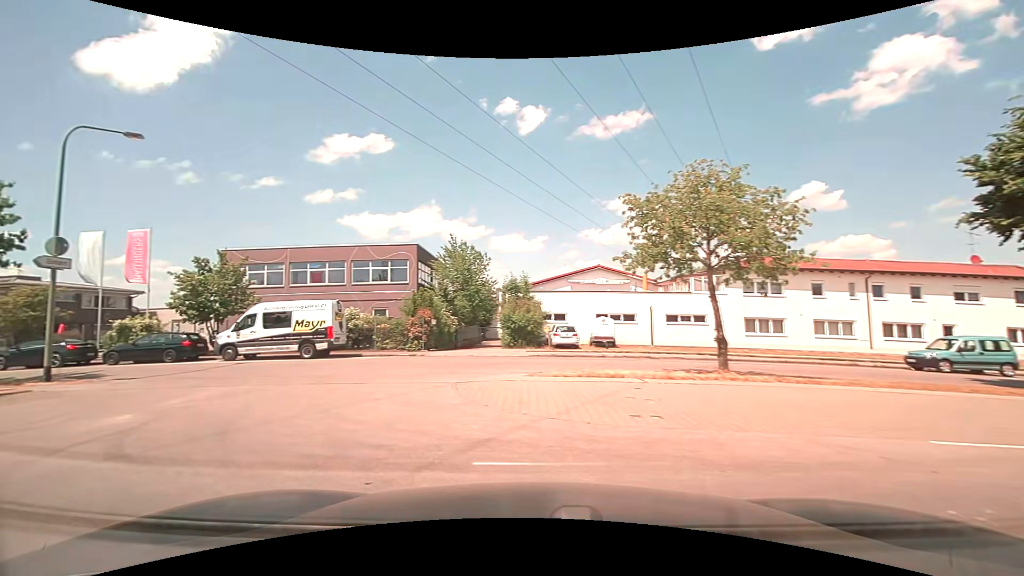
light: Day
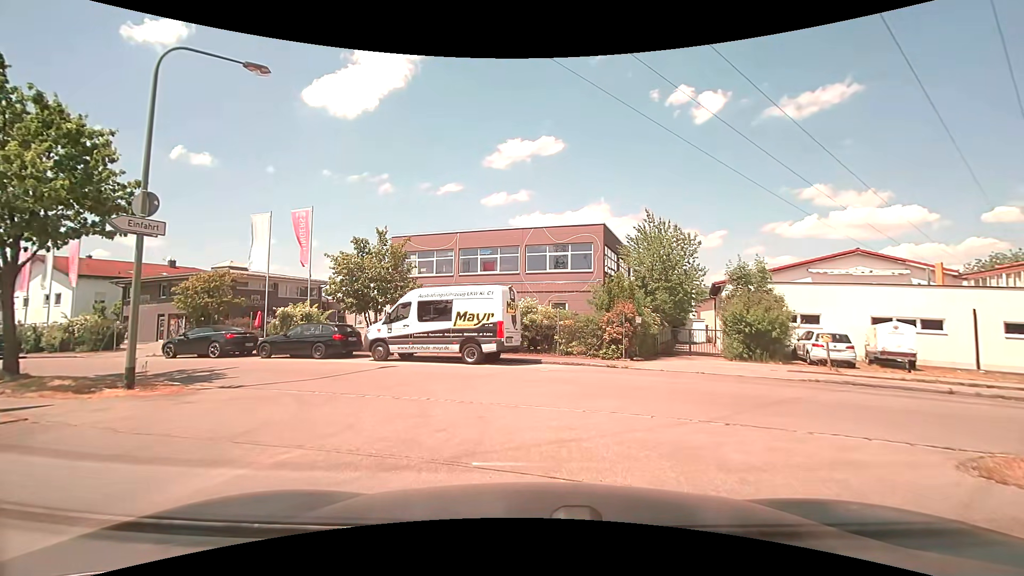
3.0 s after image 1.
(-2.2, +7.4) m; -19°
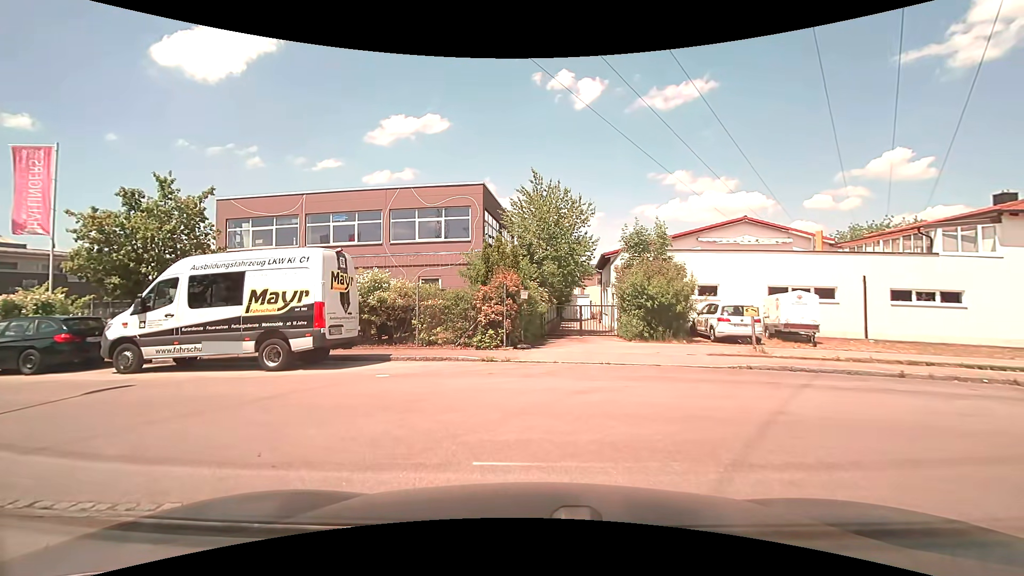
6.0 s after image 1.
(+0.5, +5.1) m; +9°
